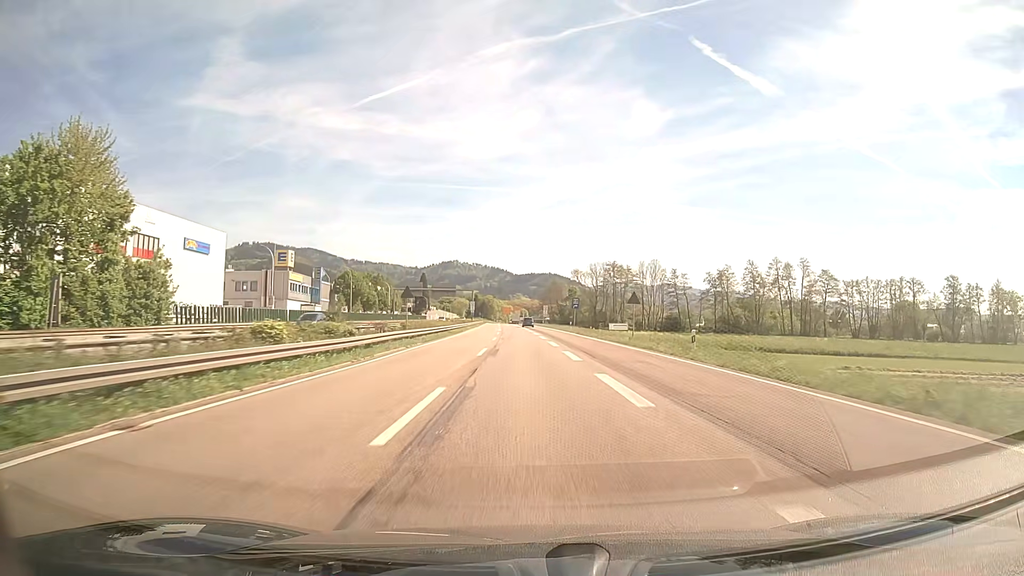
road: trunk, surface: asphalt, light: Day
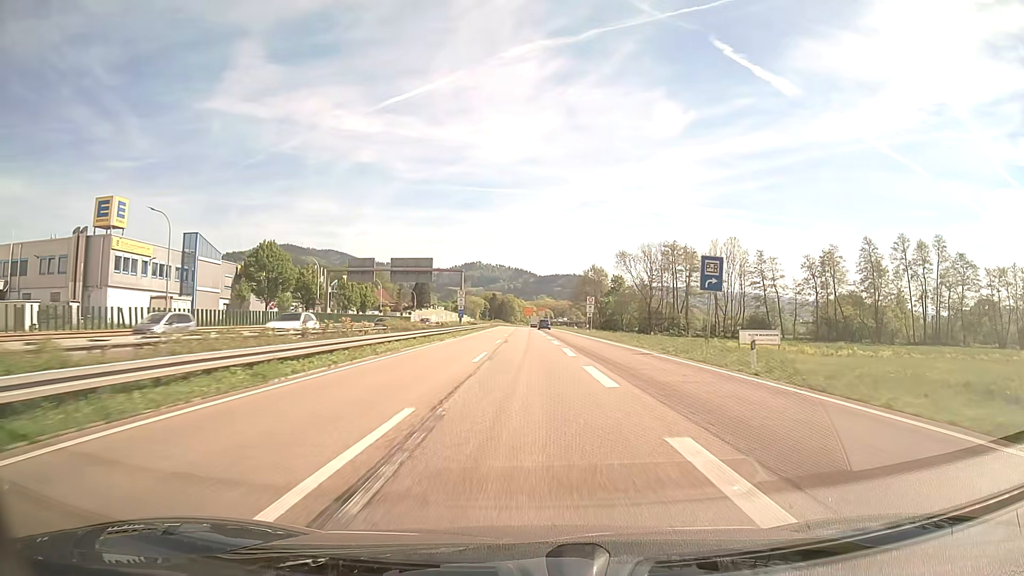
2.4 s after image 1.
(-1.1, +57.0) m; -2°
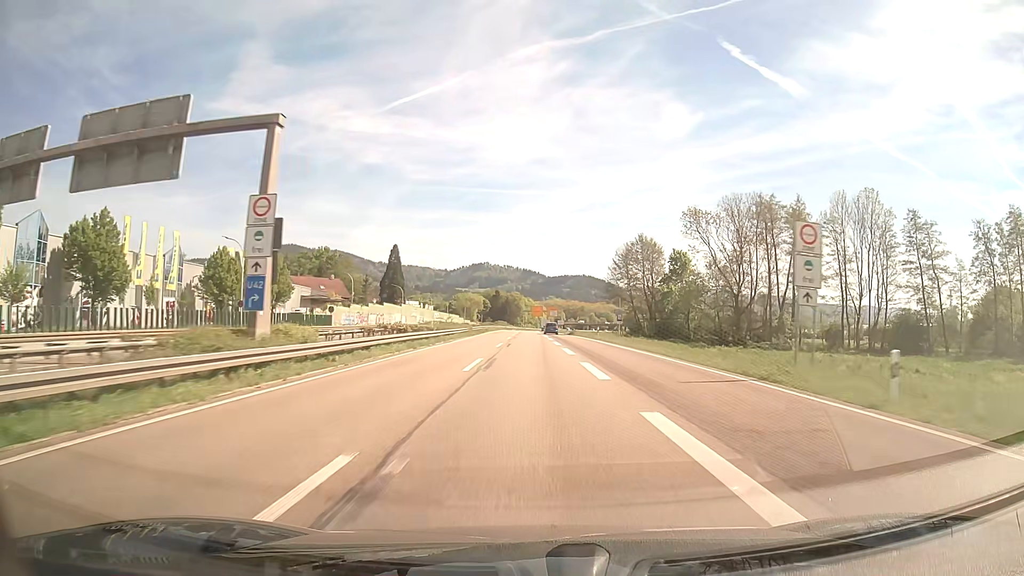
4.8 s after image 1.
(-0.3, +57.6) m; -1°
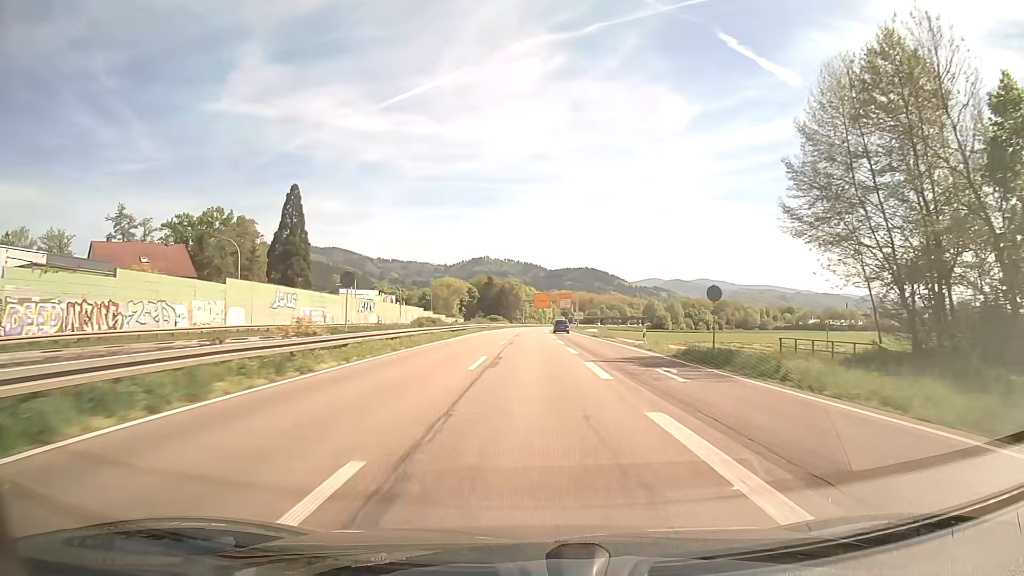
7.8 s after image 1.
(-0.4, +72.6) m; 0°
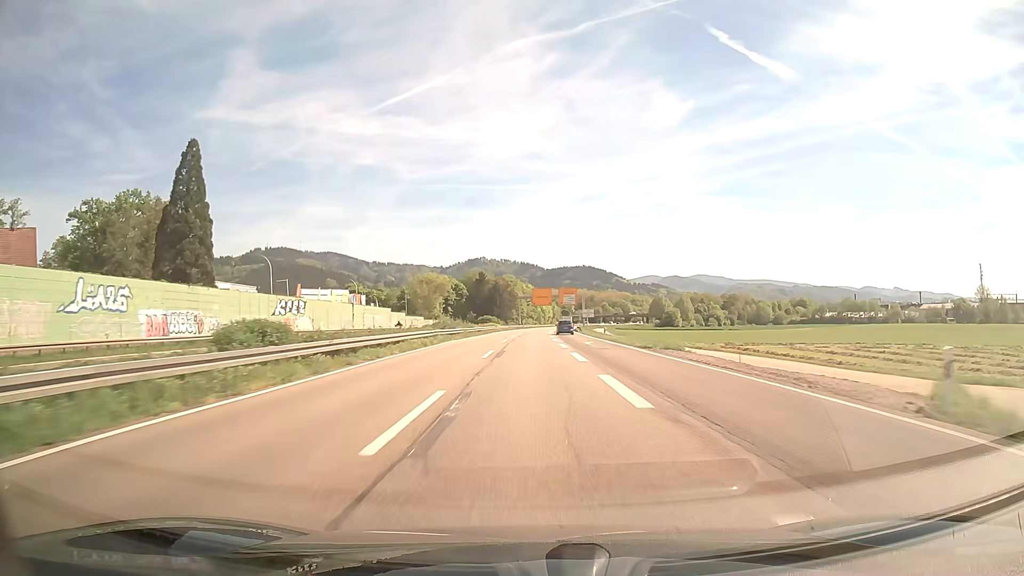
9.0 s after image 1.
(0.0, +29.3) m; 0°
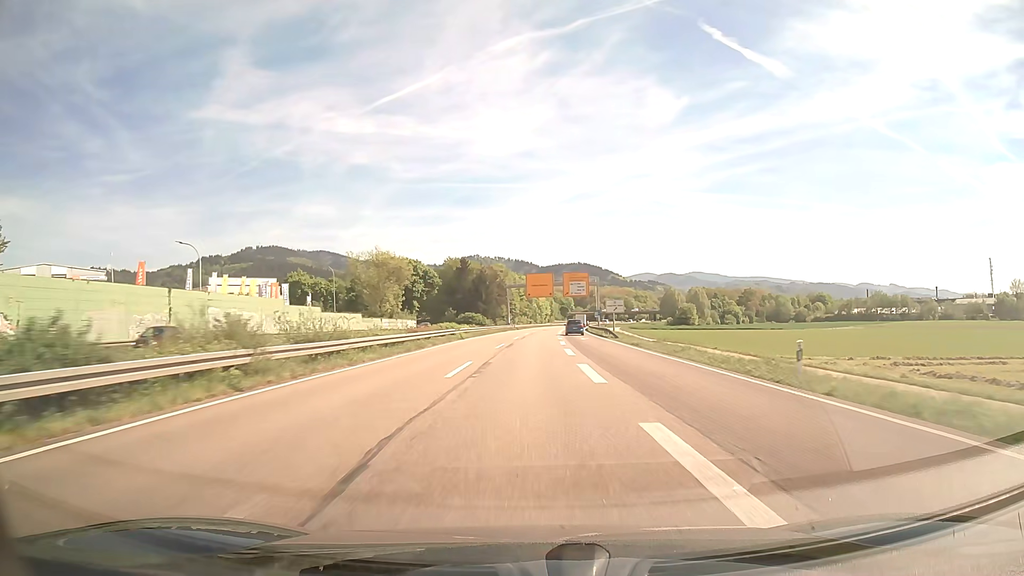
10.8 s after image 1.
(+0.1, +44.3) m; 0°
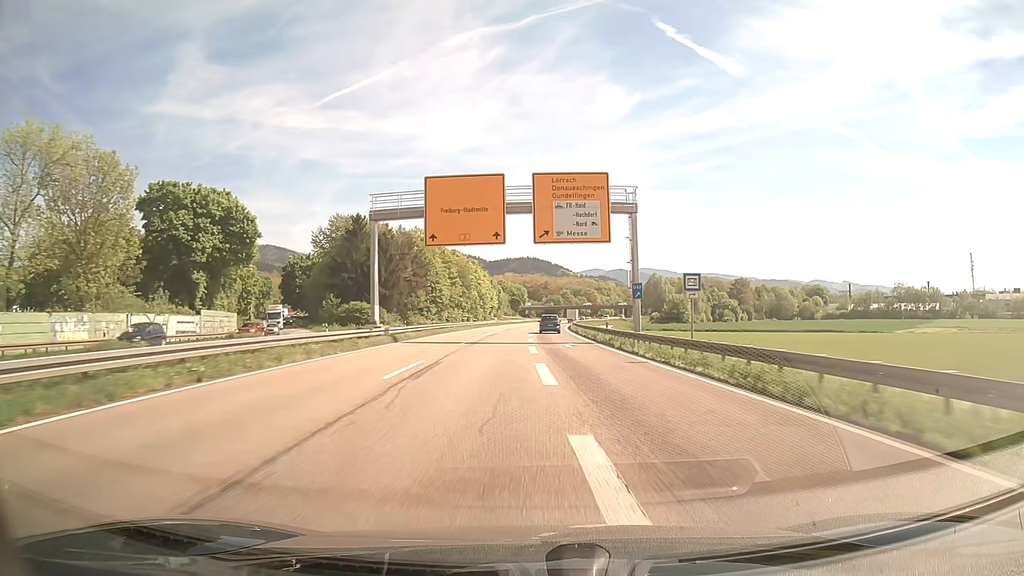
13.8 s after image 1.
(+2.1, +73.3) m; +4°
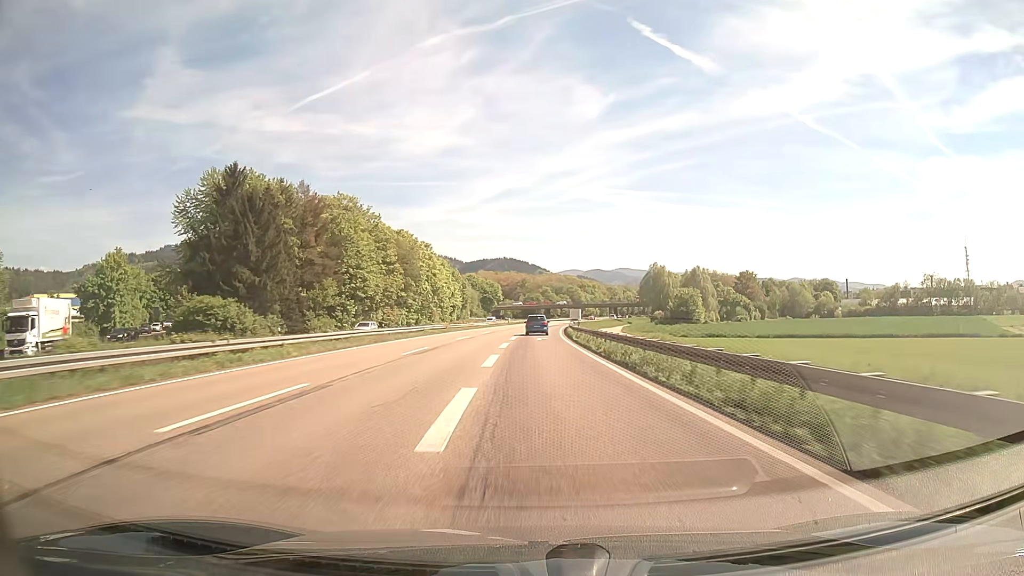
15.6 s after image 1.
(+0.8, +42.8) m; +2°
(0, +10) (0, +20) (0, +30) (0, +40) (+1, +50) (+1, +60) (+1, +70) (+2, +80) (+3, +90) (+4, +100) m
